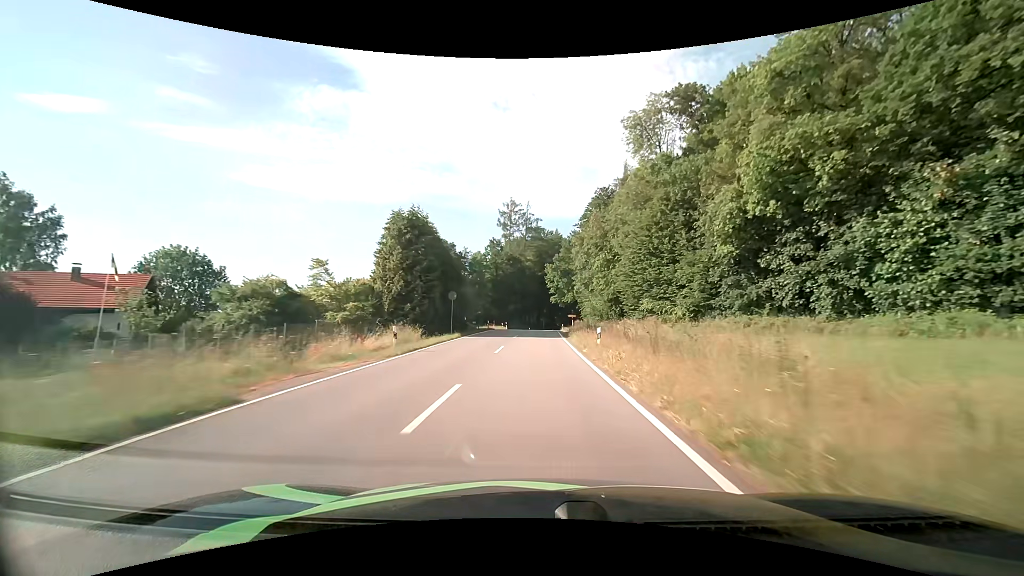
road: tertiary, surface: asphalt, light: Day
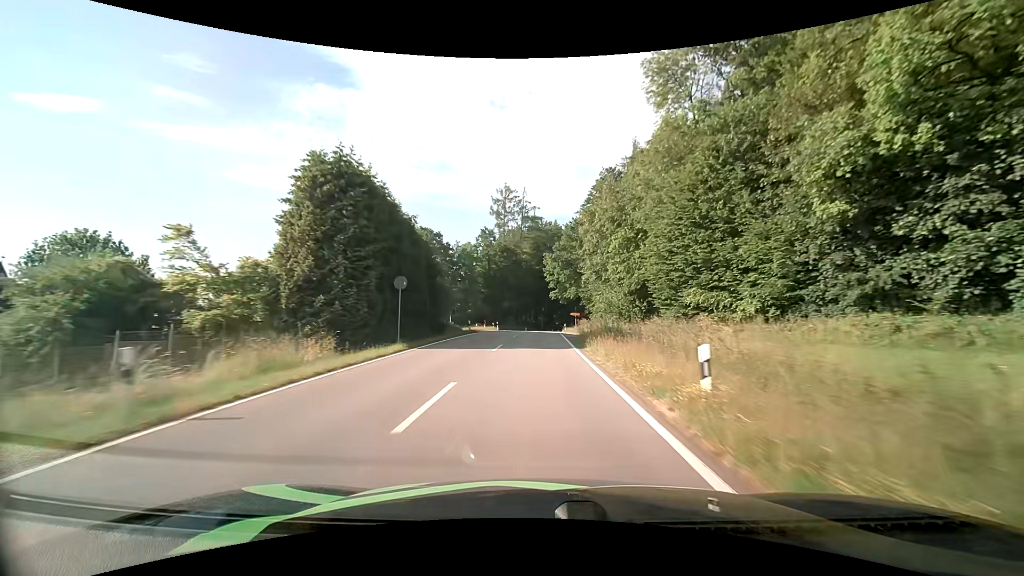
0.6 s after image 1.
(+0.1, +12.4) m; 0°
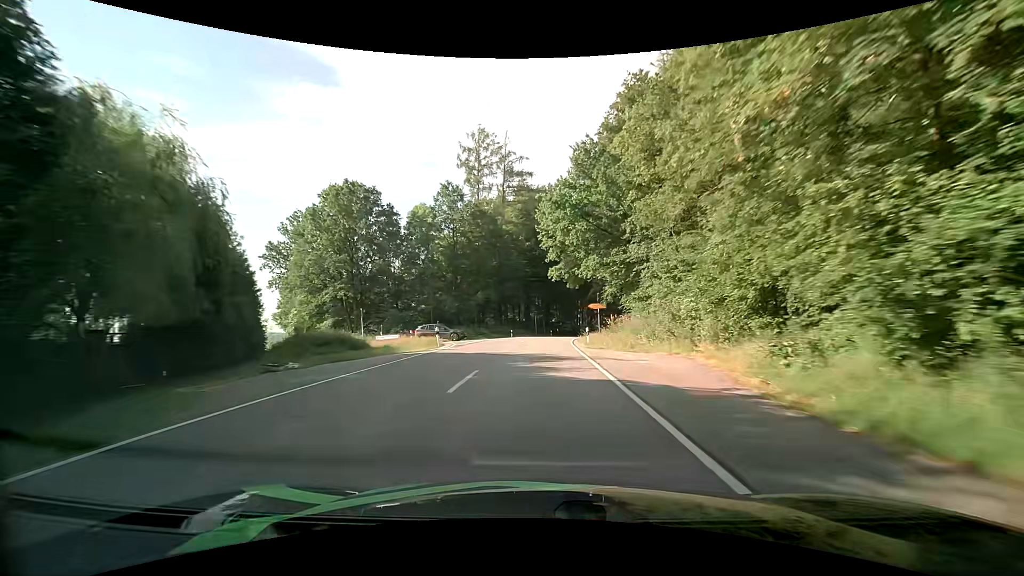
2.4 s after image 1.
(+0.1, +33.8) m; 0°
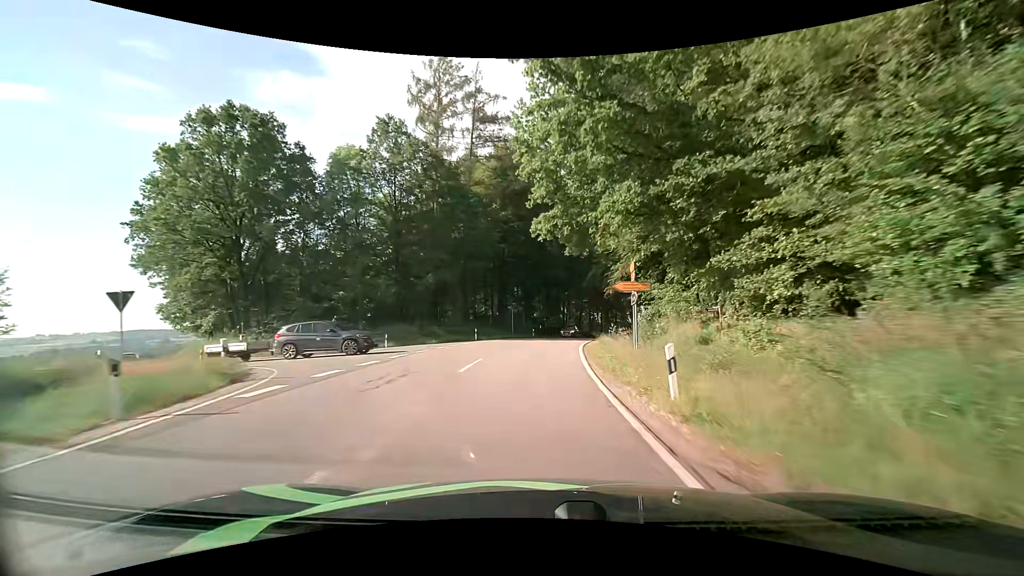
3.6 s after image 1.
(+0.4, +20.4) m; +2°
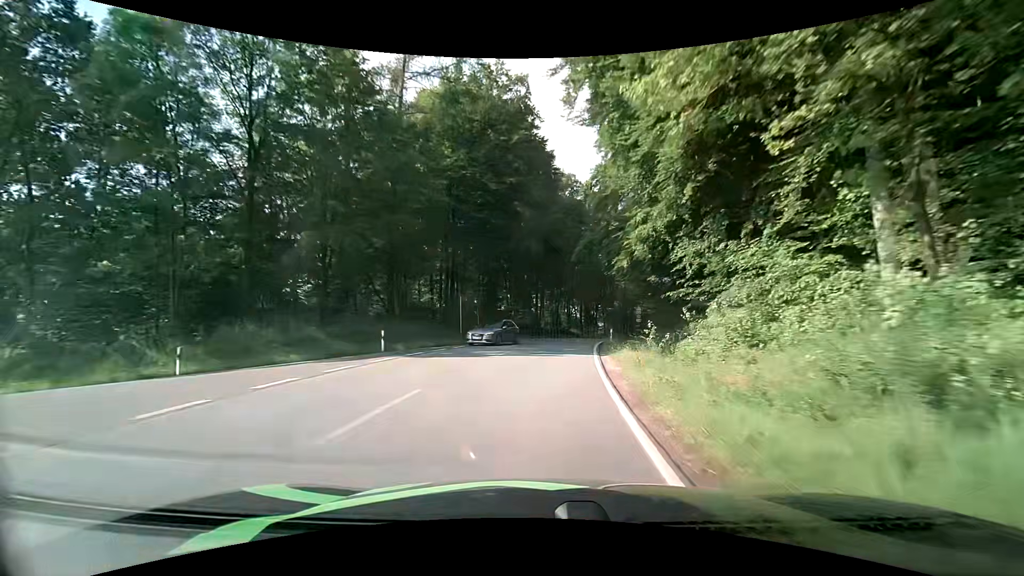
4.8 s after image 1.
(+0.5, +19.6) m; +3°
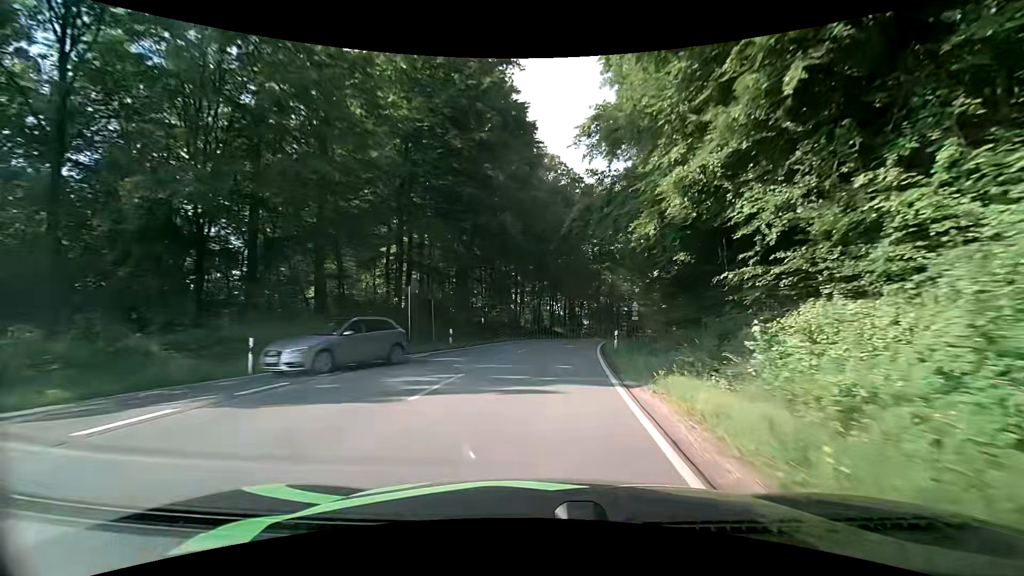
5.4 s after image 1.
(+0.2, +9.6) m; +2°
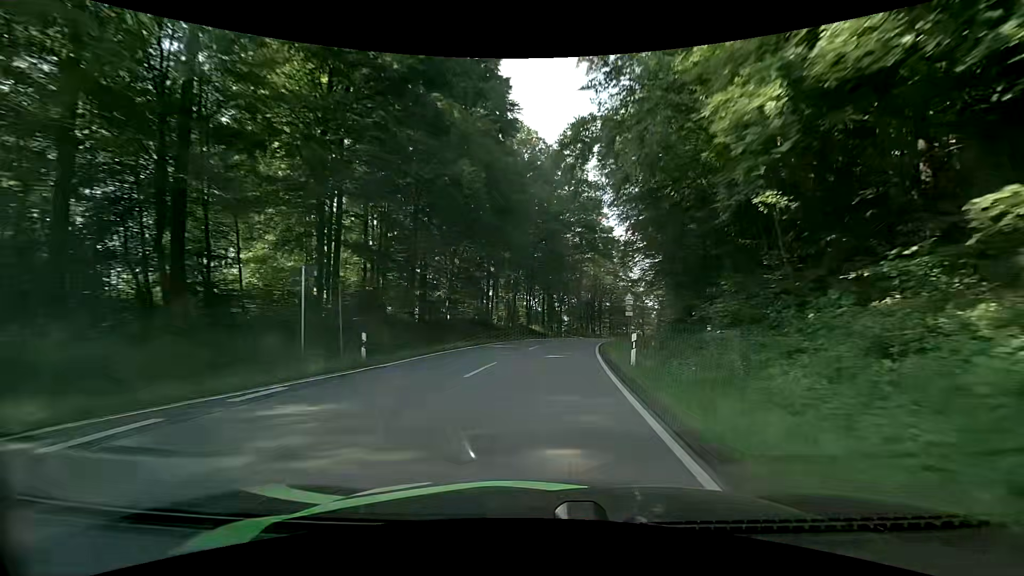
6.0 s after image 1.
(+0.3, +9.6) m; +2°
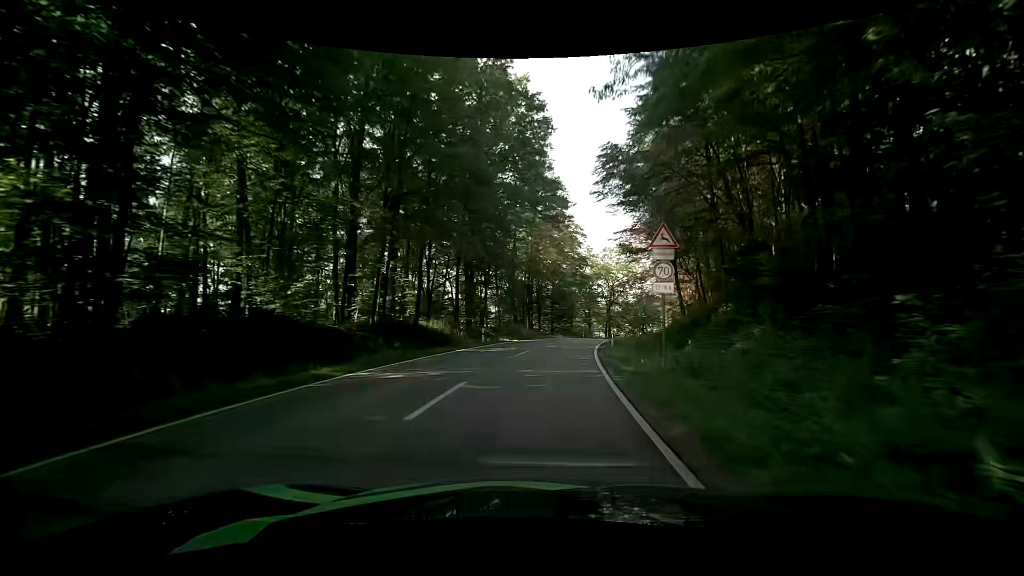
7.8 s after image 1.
(+2.2, +28.9) m; +9°
(0, +10) (0, +20) (+1, +30) (+2, +40) (+4, +50) (+6, +59) (+9, +69) (+12, +79) (+16, +88) (+20, +97) m
